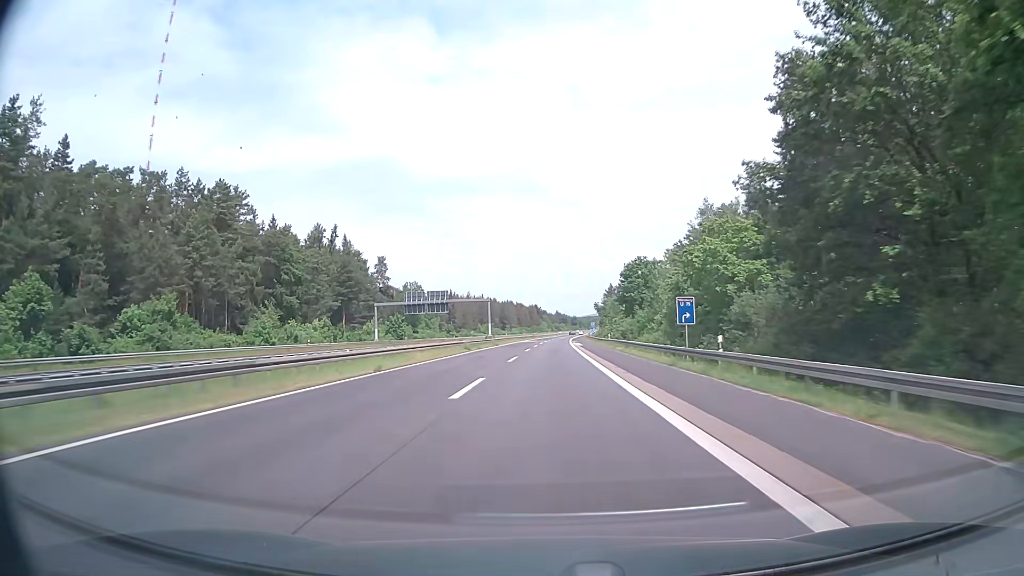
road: motorway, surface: asphalt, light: Day
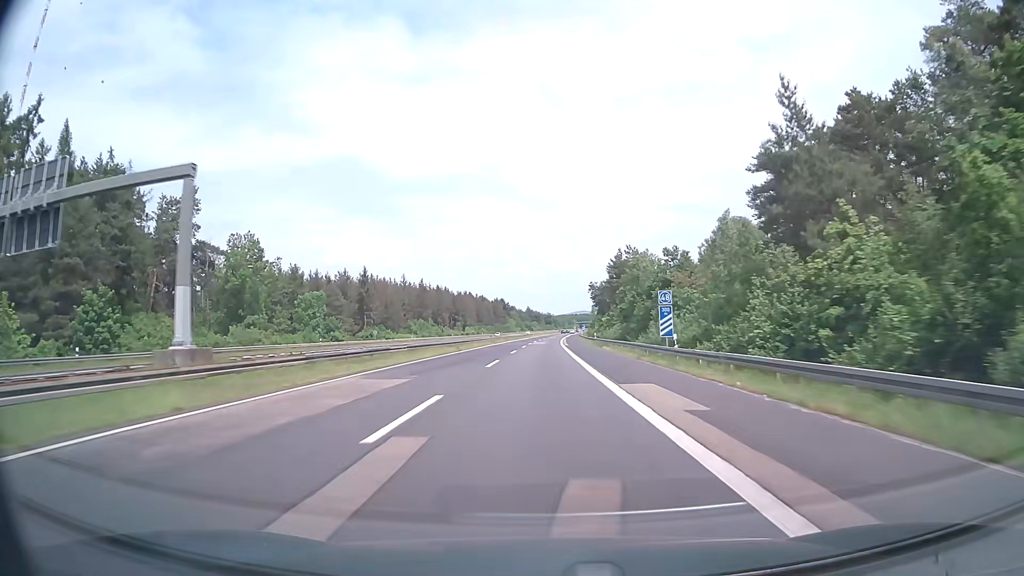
(+2.0, +95.0) m; +3°
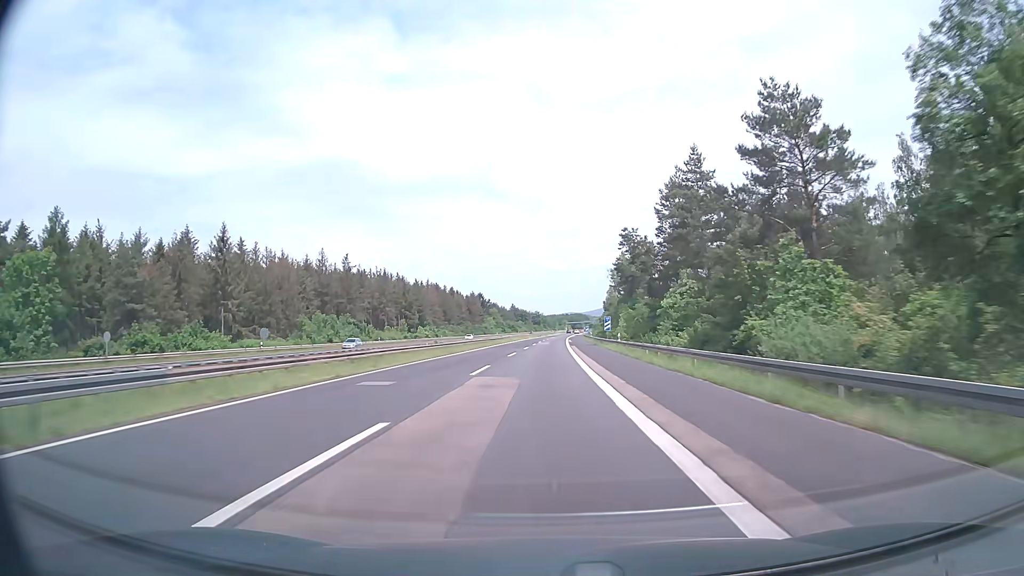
(+0.4, +76.0) m; +1°
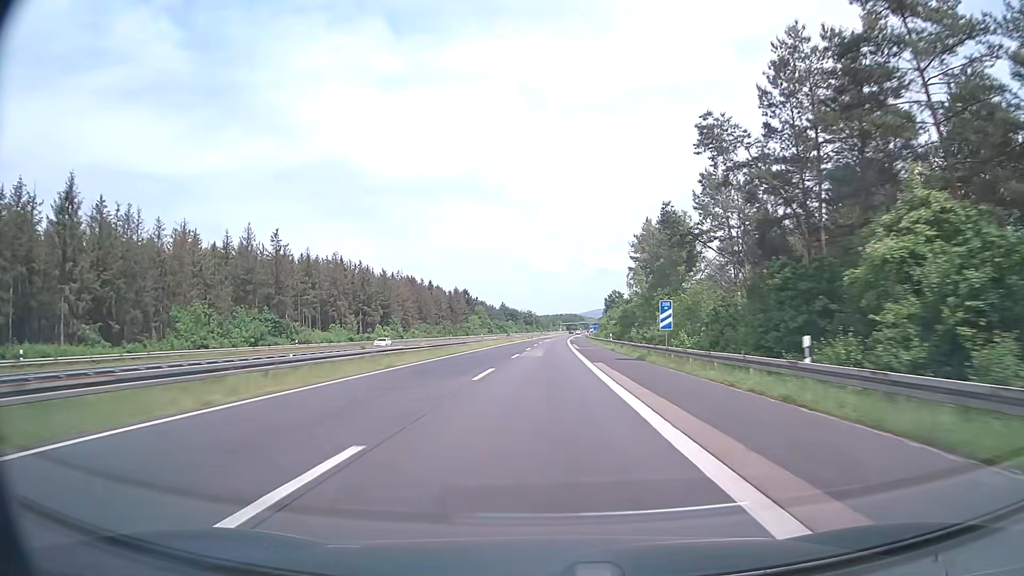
(+0.1, +38.0) m; 0°
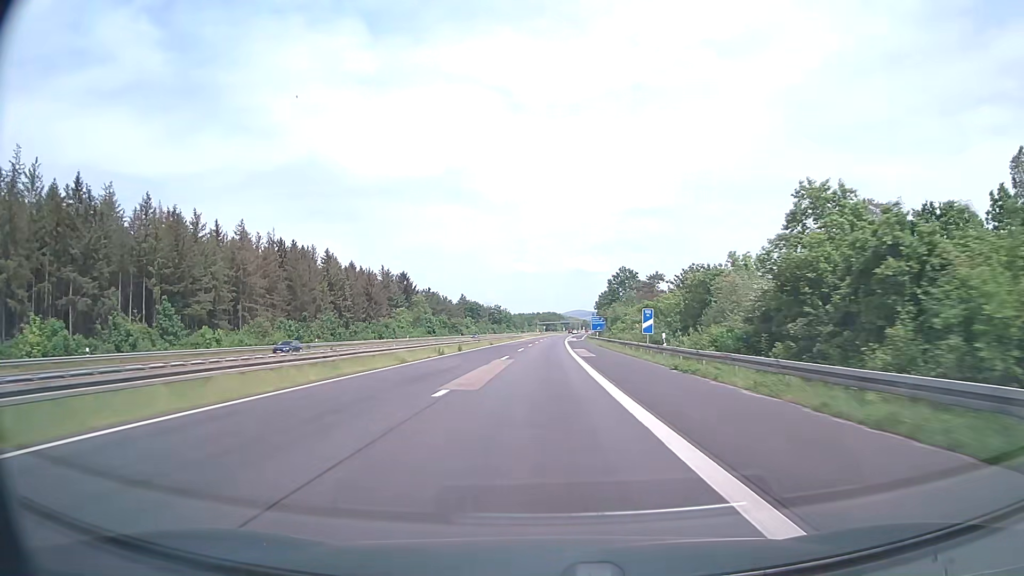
(+2.0, +95.0) m; +2°
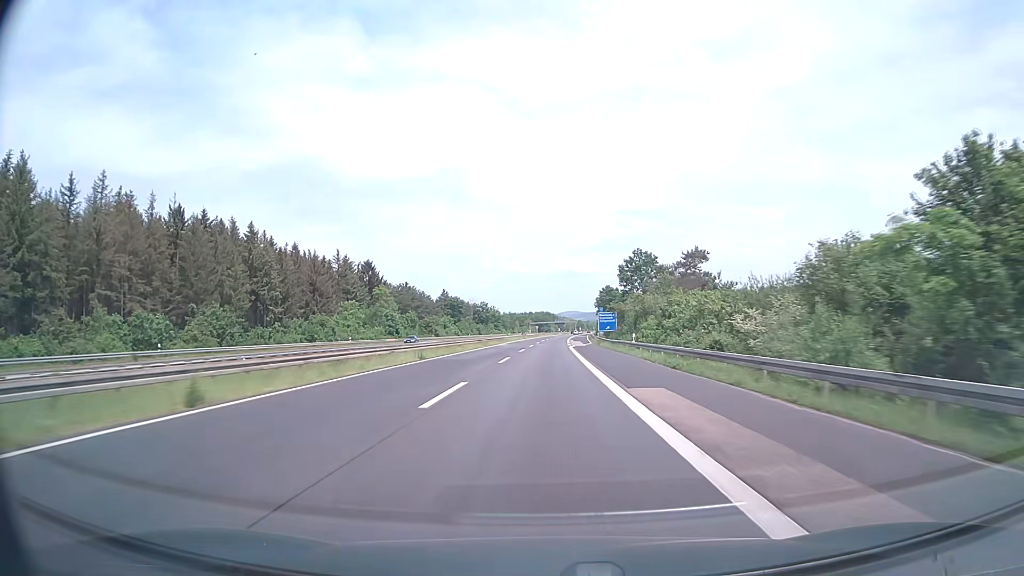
(+0.1, +38.0) m; 0°
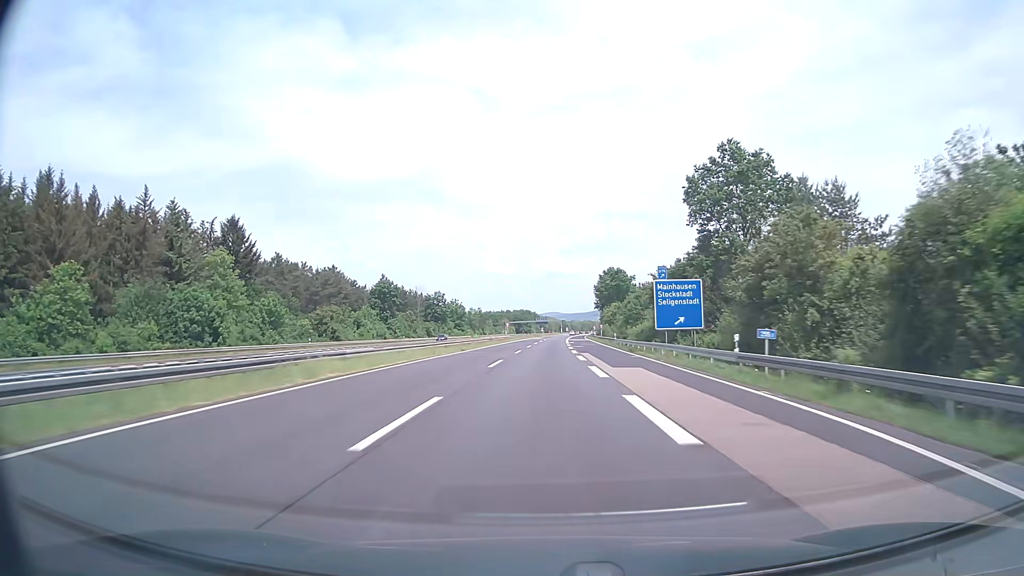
(+1.2, +76.0) m; +2°
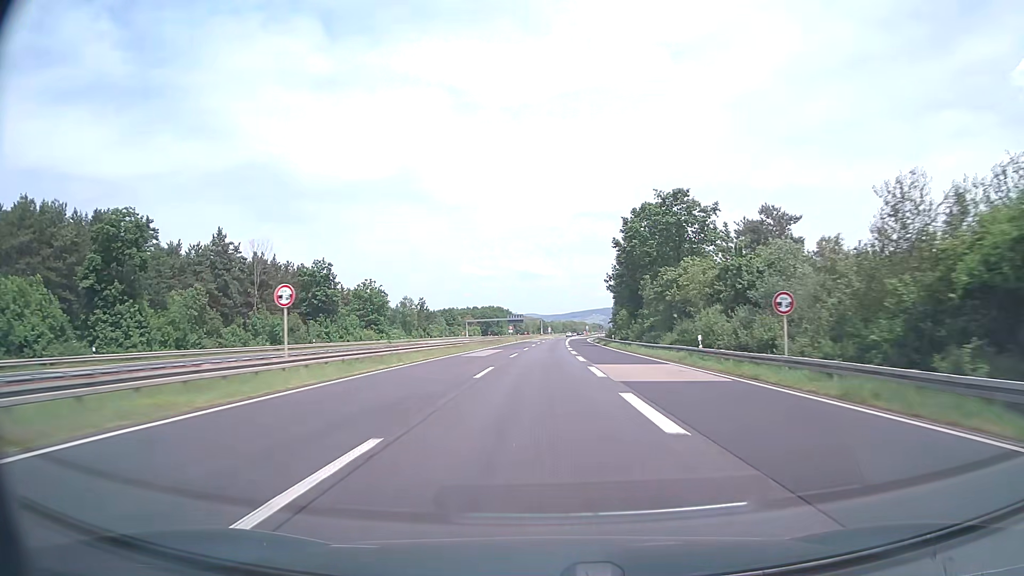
(+1.4, +95.0) m; +2°
(0, +10) (0, +20) (0, +30) (0, +40) (0, +50) (+1, +60) (+1, +70) (+1, +80) (+1, +90) (+2, +100) m
